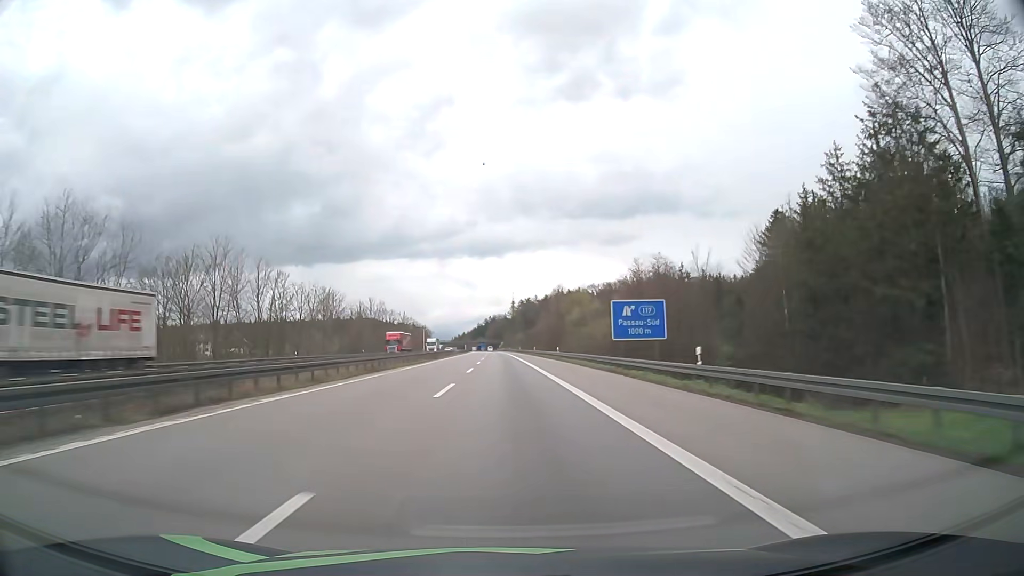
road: motorway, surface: asphalt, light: Day
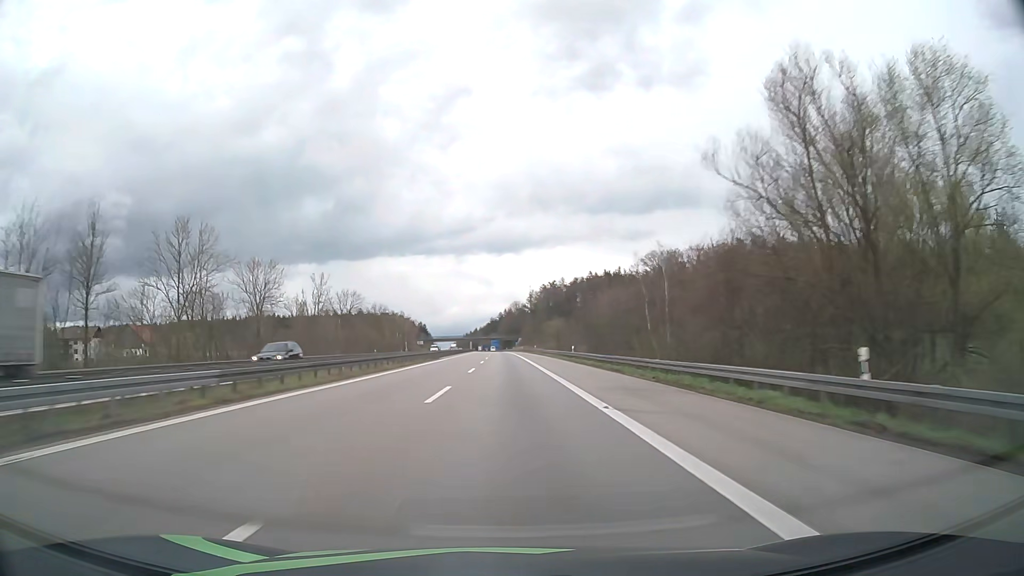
(-1.3, +104.2) m; -1°
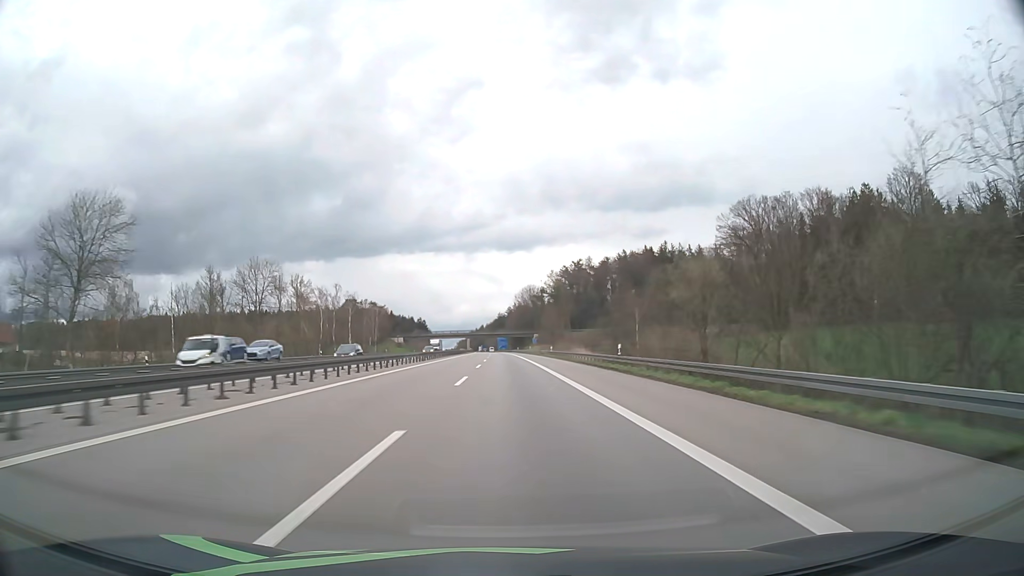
(-0.6, +83.7) m; -1°
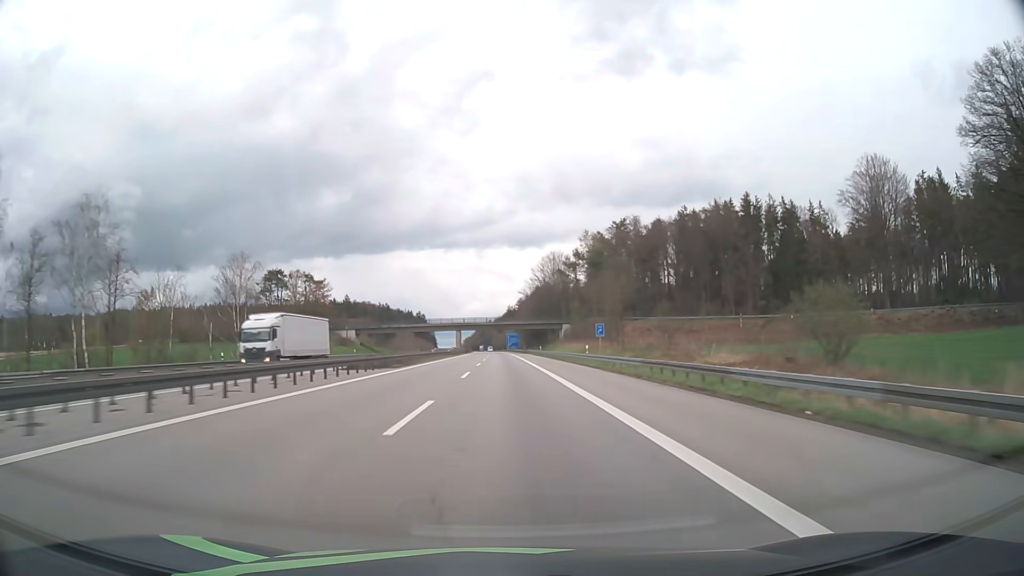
(-0.4, +83.9) m; -1°
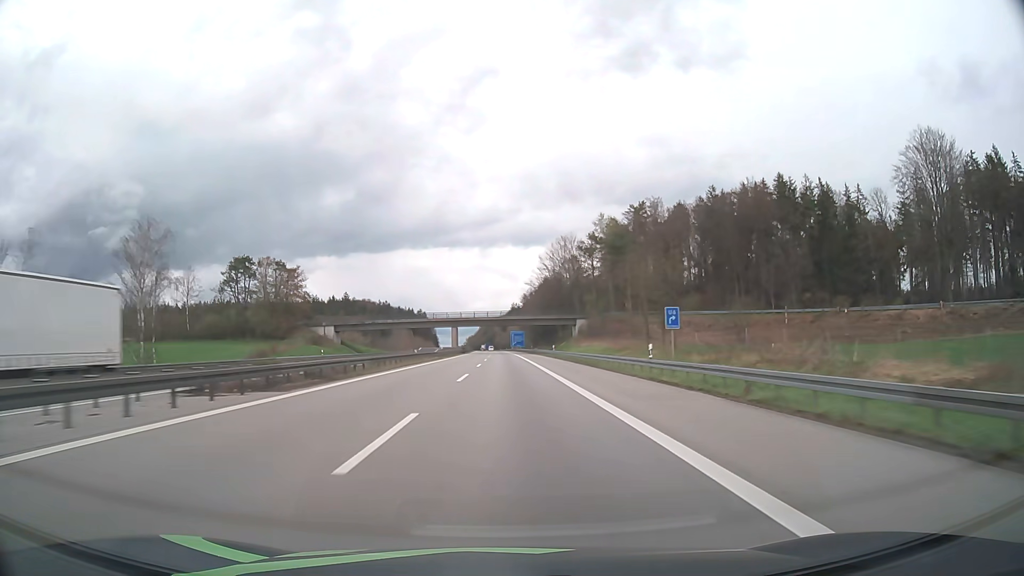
(0.0, +21.0) m; 0°
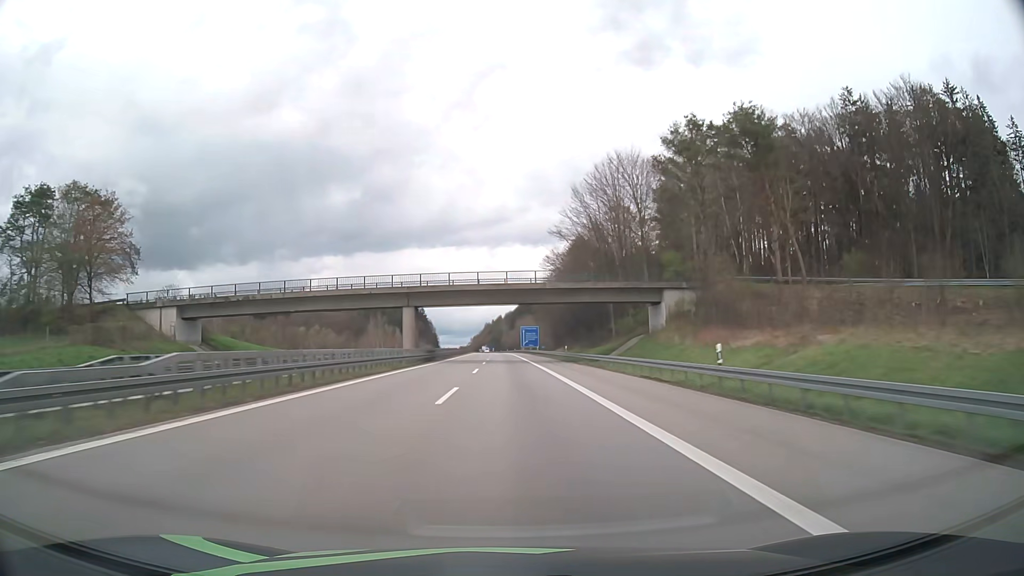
(-0.3, +63.2) m; -1°
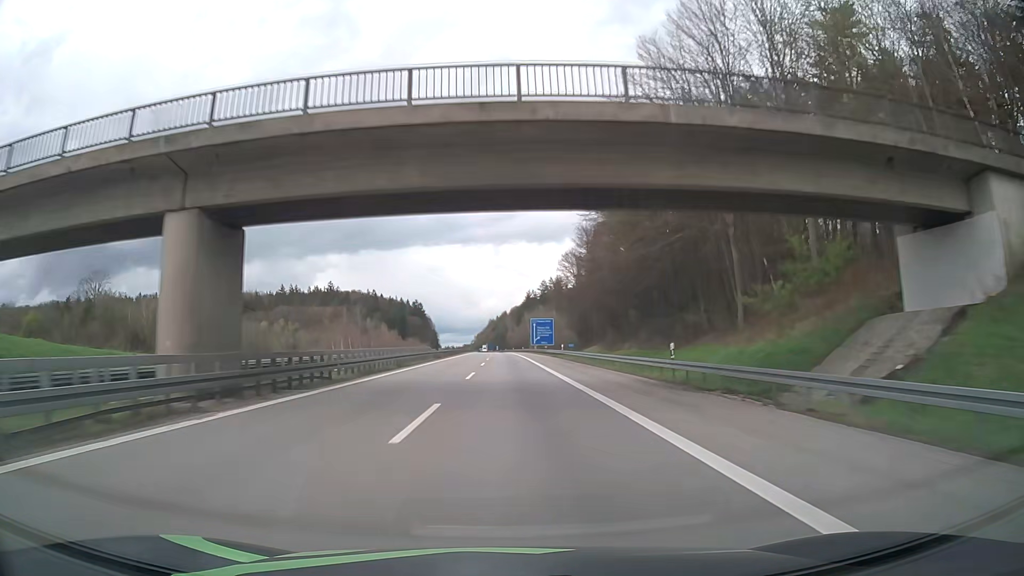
(-0.1, +42.3) m; 0°
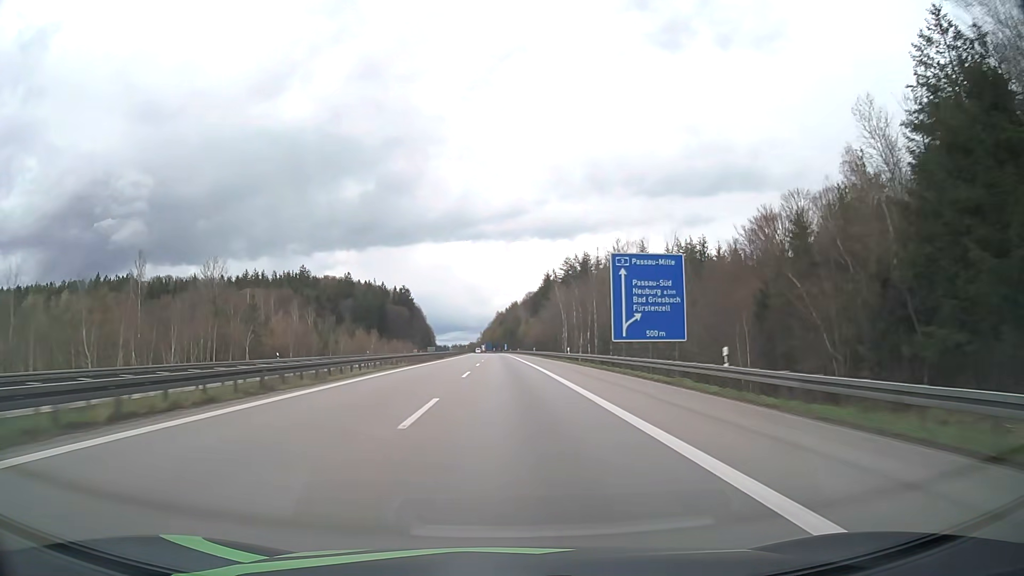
(-0.9, +106.2) m; -1°
(0, +10) (0, +20) (0, +30) (0, +40) (0, +50) (0, +60) (-1, +70) (-1, +80) (-1, +90) (-1, +100) m
